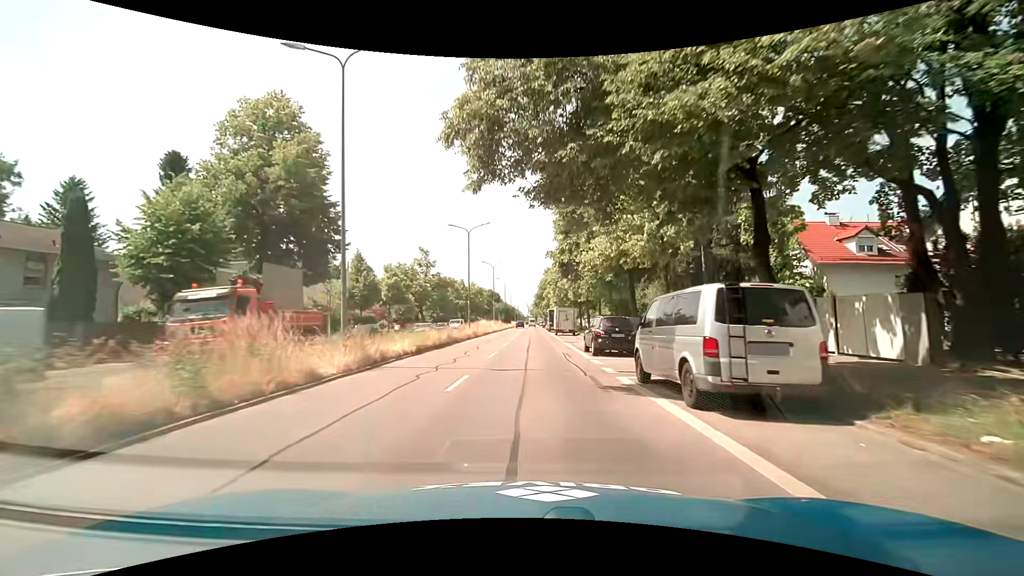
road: primary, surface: asphalt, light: Day
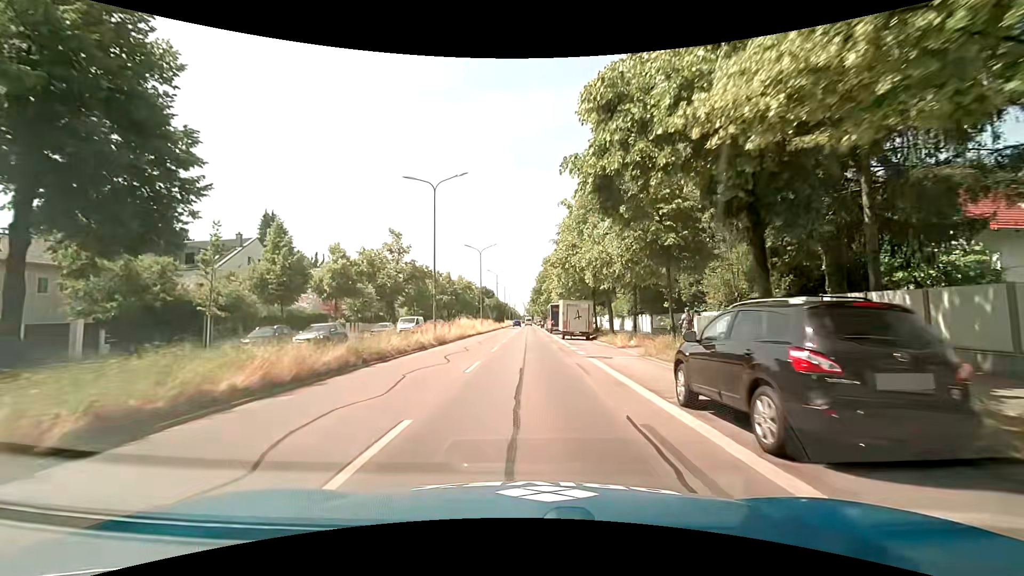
(+0.1, +15.3) m; 0°
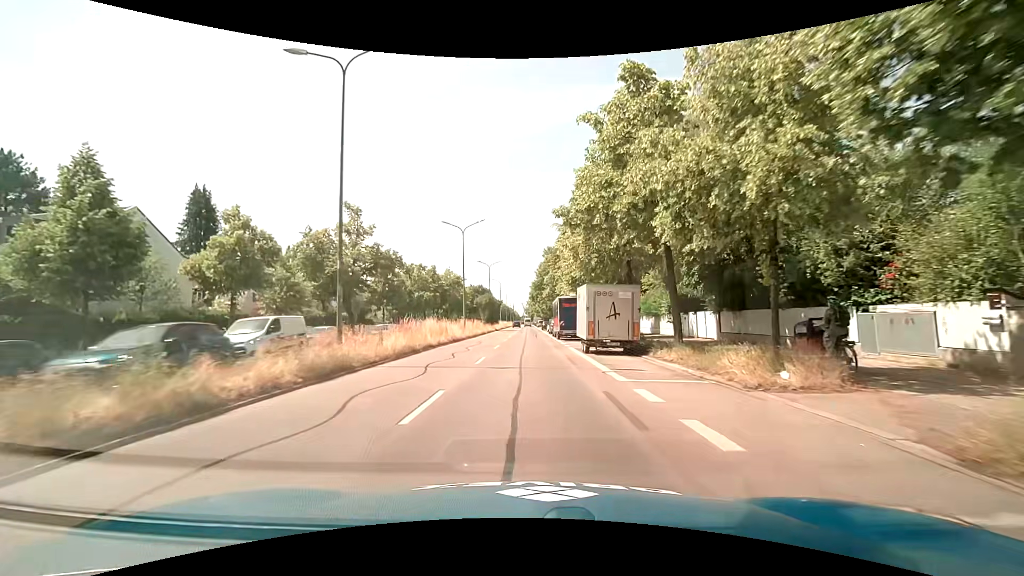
(+0.2, +15.3) m; +1°
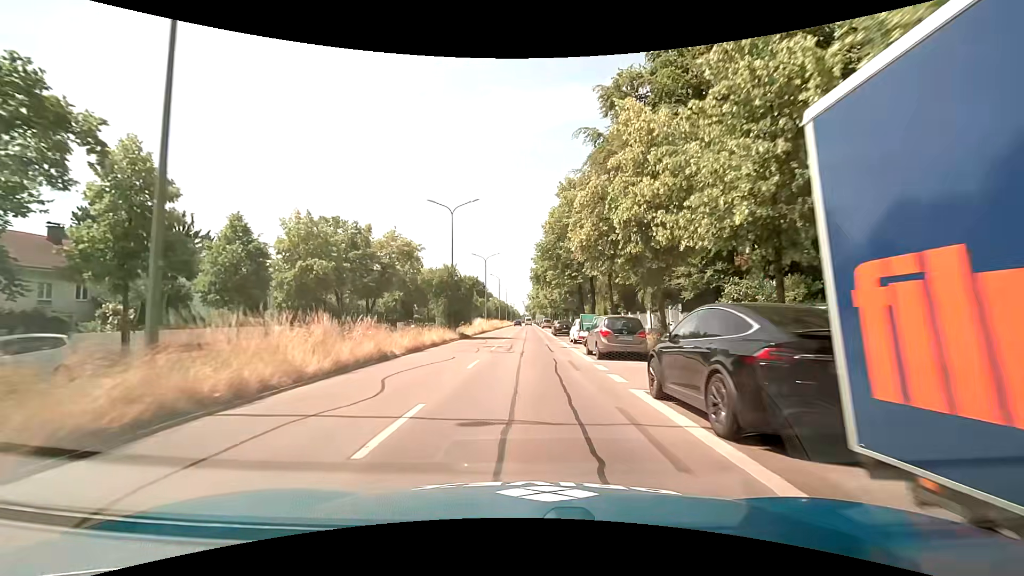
(+0.1, +38.2) m; +1°
